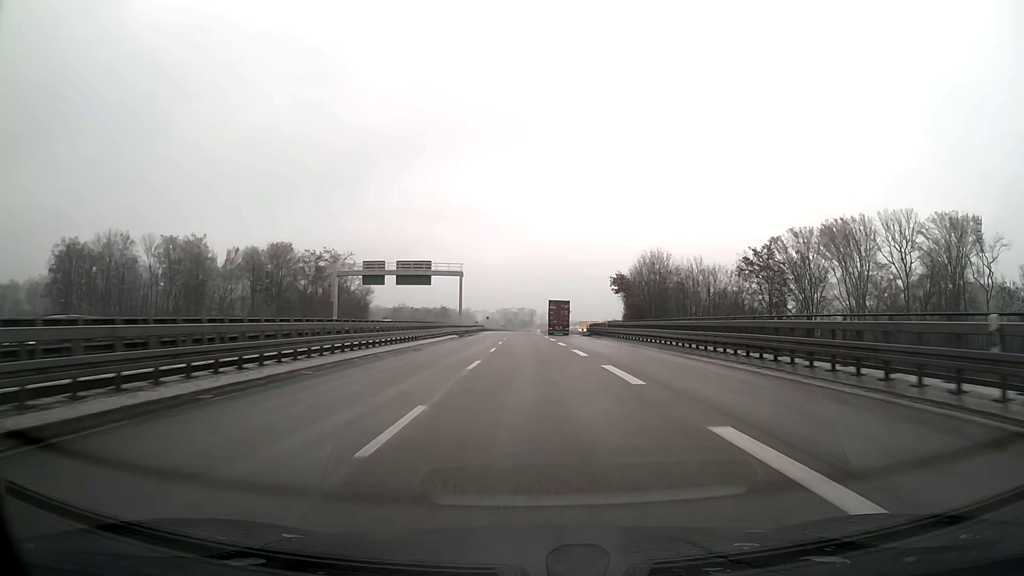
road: trunk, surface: asphalt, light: Day
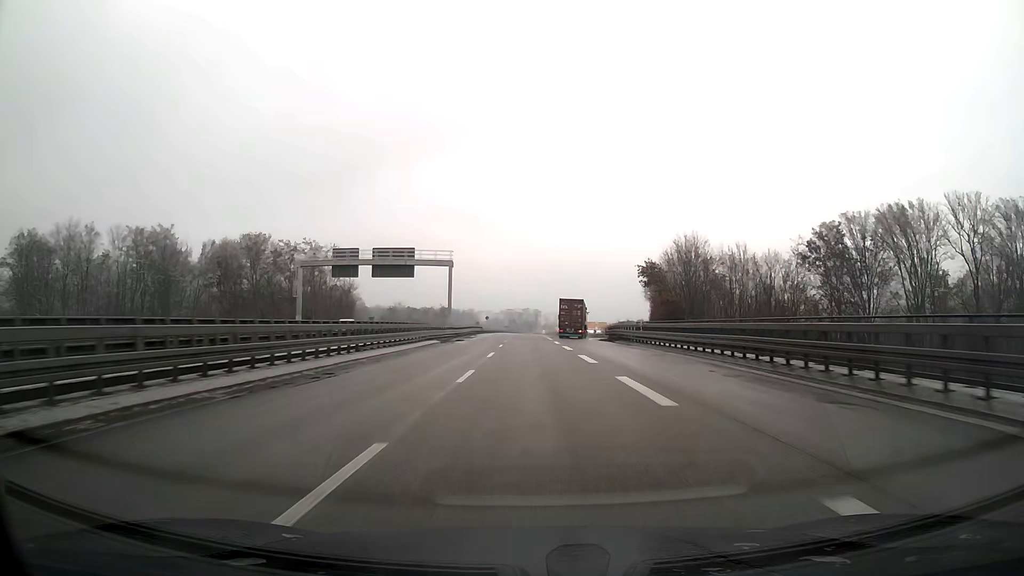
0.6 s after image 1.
(0.0, +15.4) m; 0°
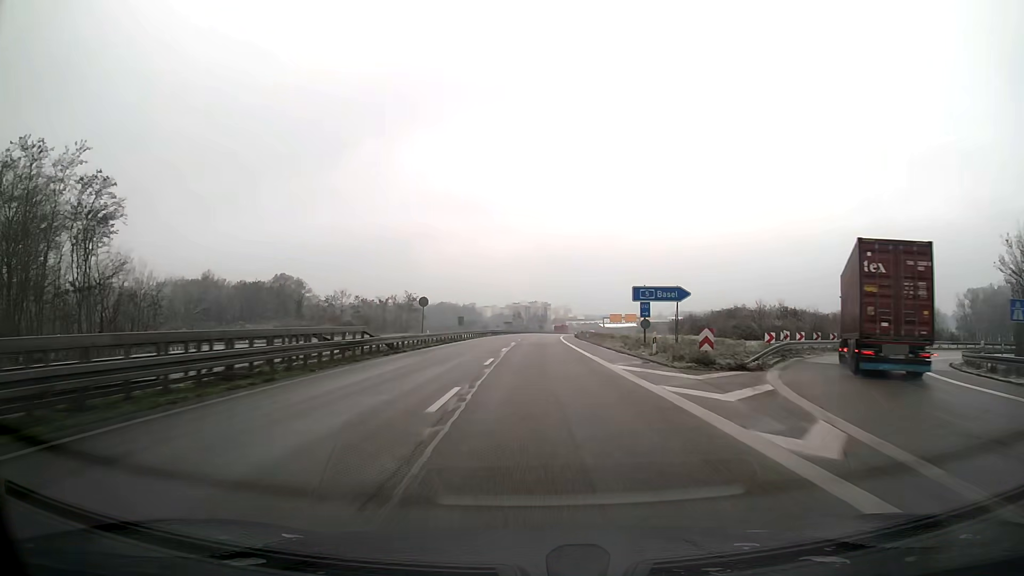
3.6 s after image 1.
(-0.5, +77.5) m; 0°
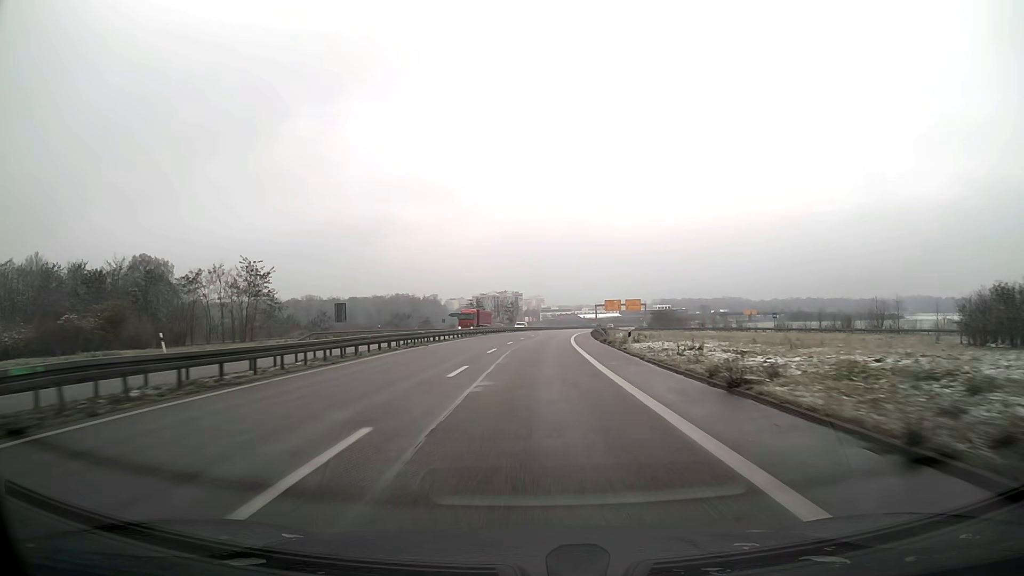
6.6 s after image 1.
(+1.4, +77.7) m; +2°
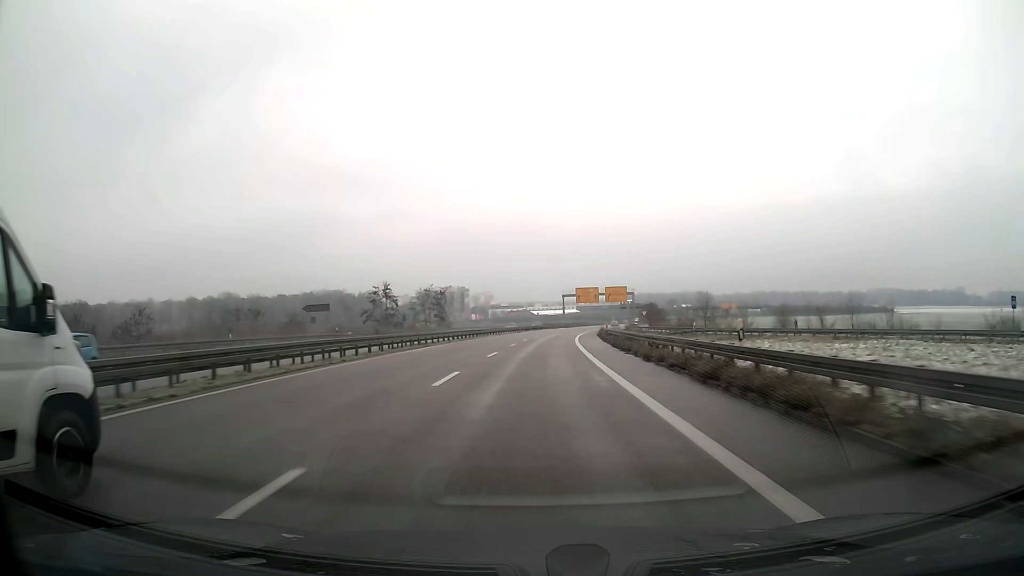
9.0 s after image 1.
(+2.2, +62.2) m; +4°
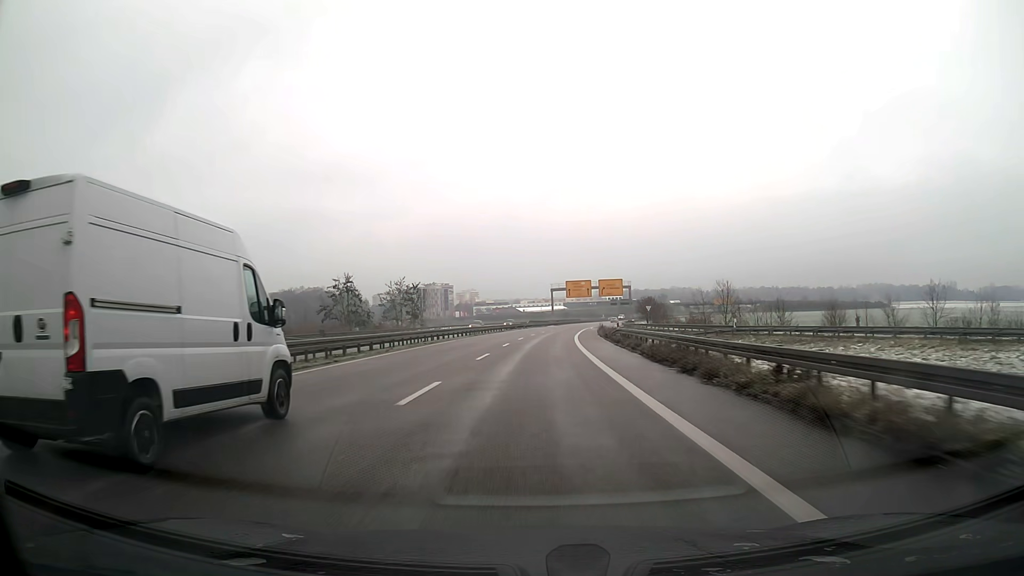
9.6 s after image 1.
(+0.2, +15.6) m; +1°
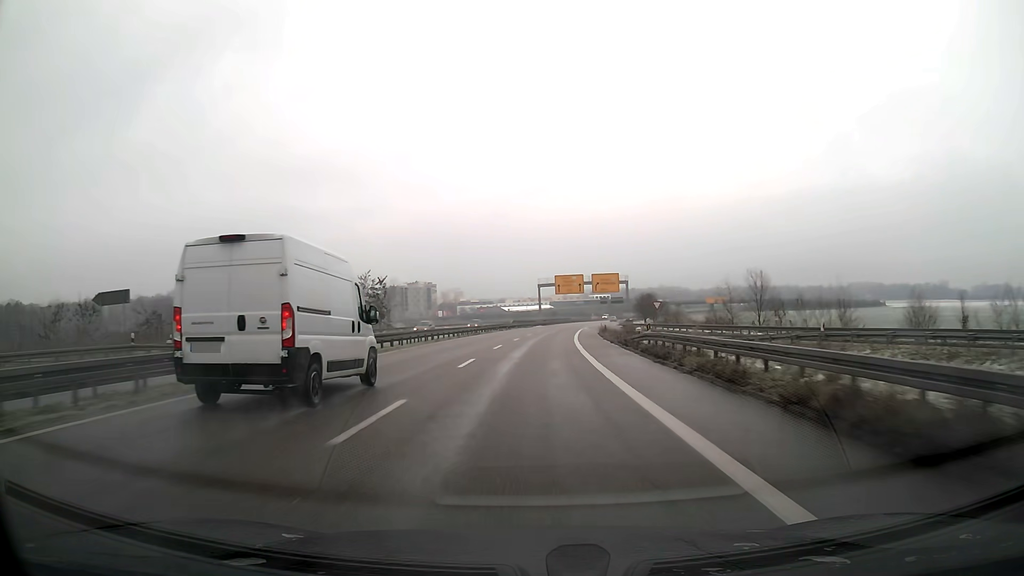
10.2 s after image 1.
(+0.2, +15.6) m; +1°
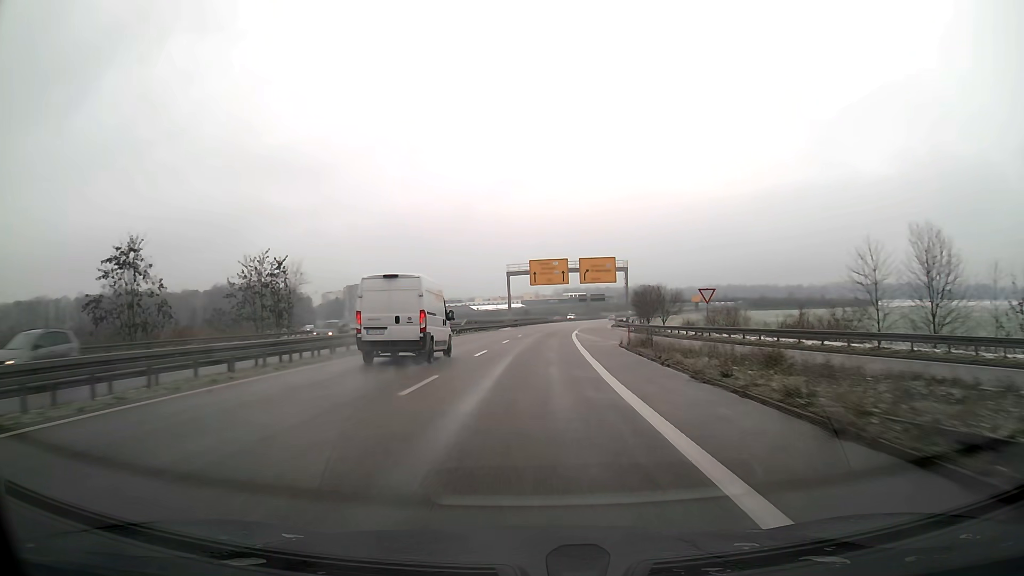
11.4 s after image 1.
(+0.6, +31.1) m; +2°
(0, +10) (0, +20) (+1, +30) (+1, +40) (+2, +50) (+2, +60) (+3, +70) (+4, +80) (+5, +90) (+6, +100) m
